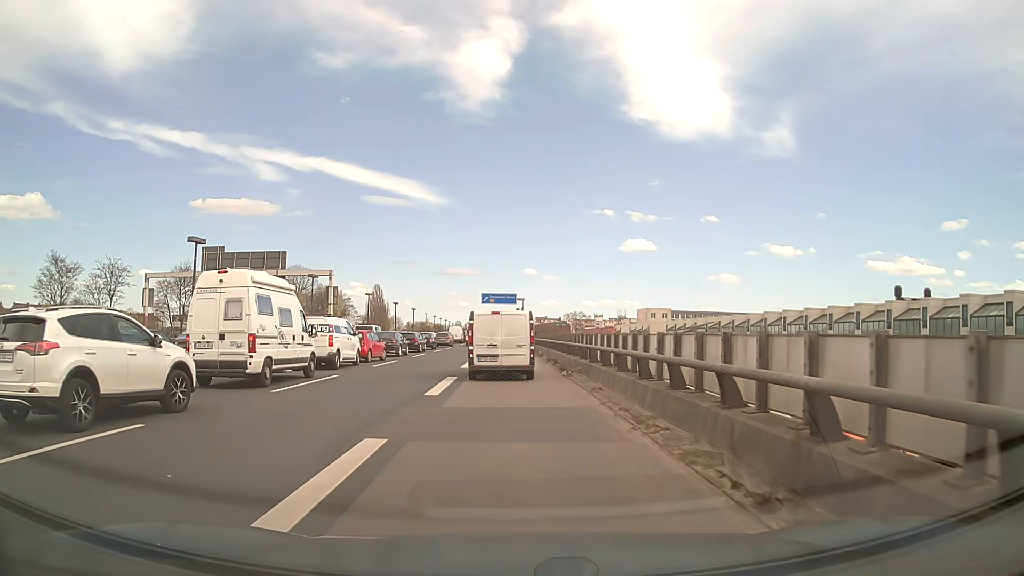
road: motorway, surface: asphalt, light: Day
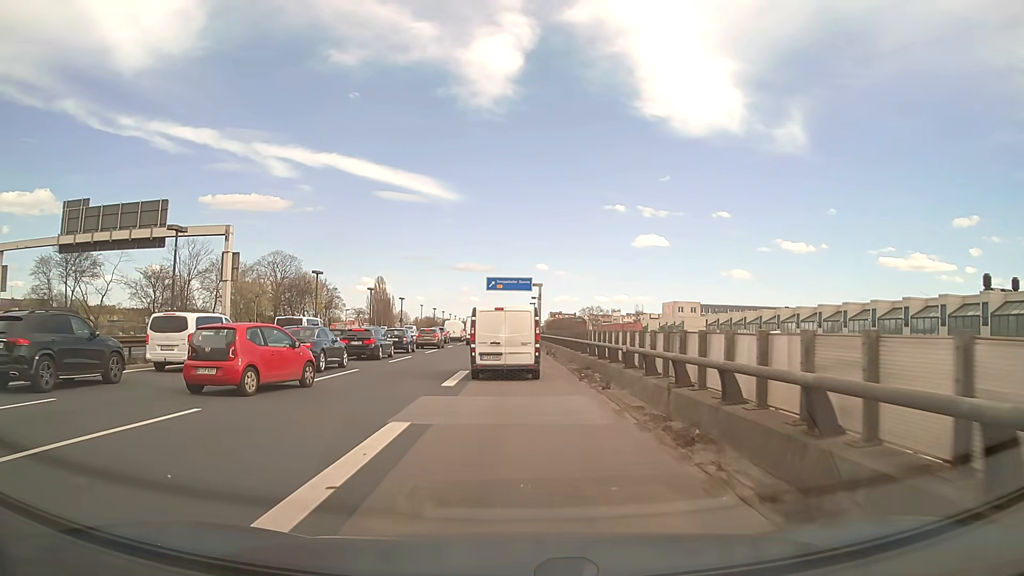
(-0.2, +22.8) m; -1°
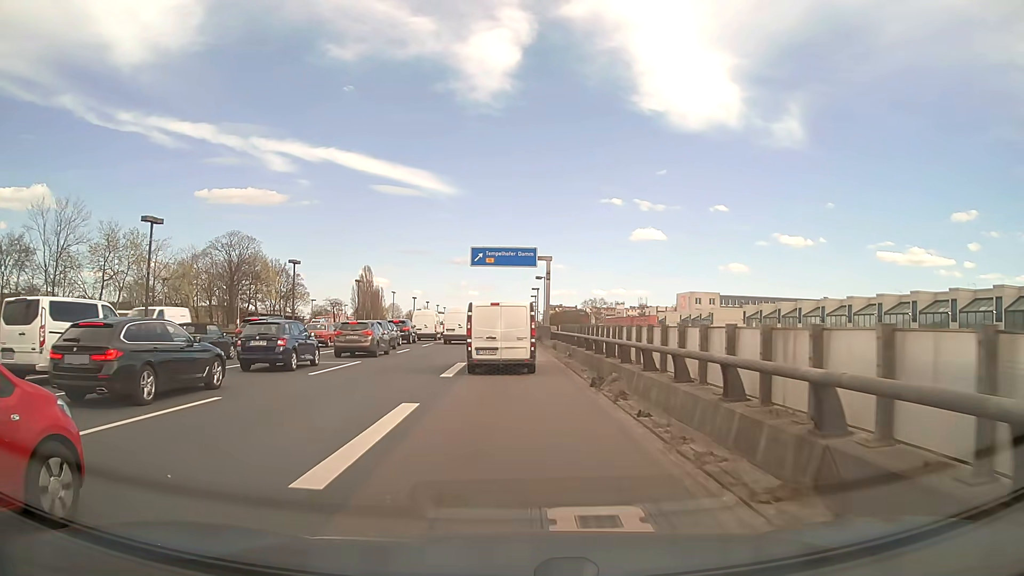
(0.0, +22.7) m; 0°
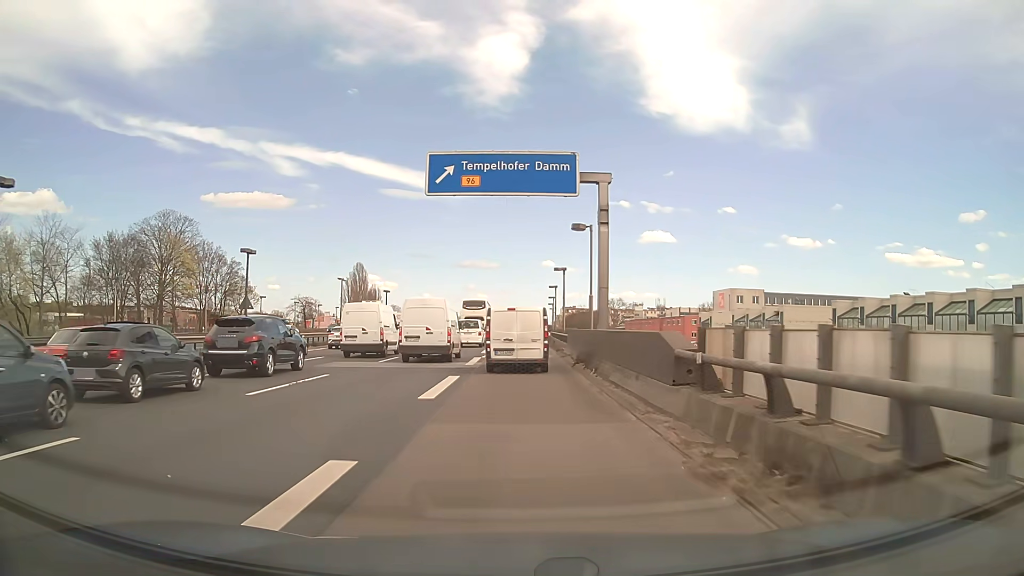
(0.0, +29.2) m; -1°
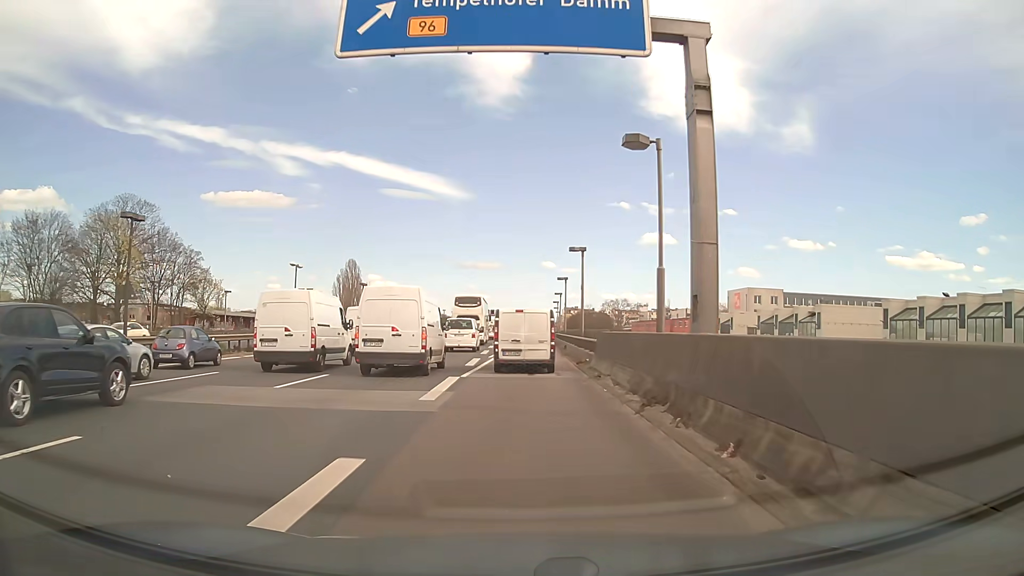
(0.0, +12.1) m; 0°
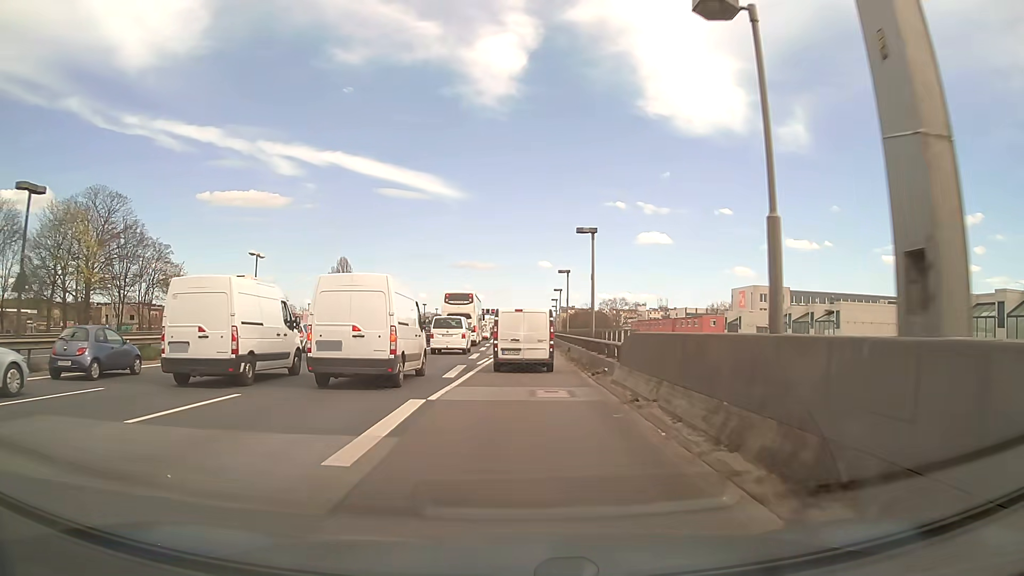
(0.0, +6.4) m; 0°
